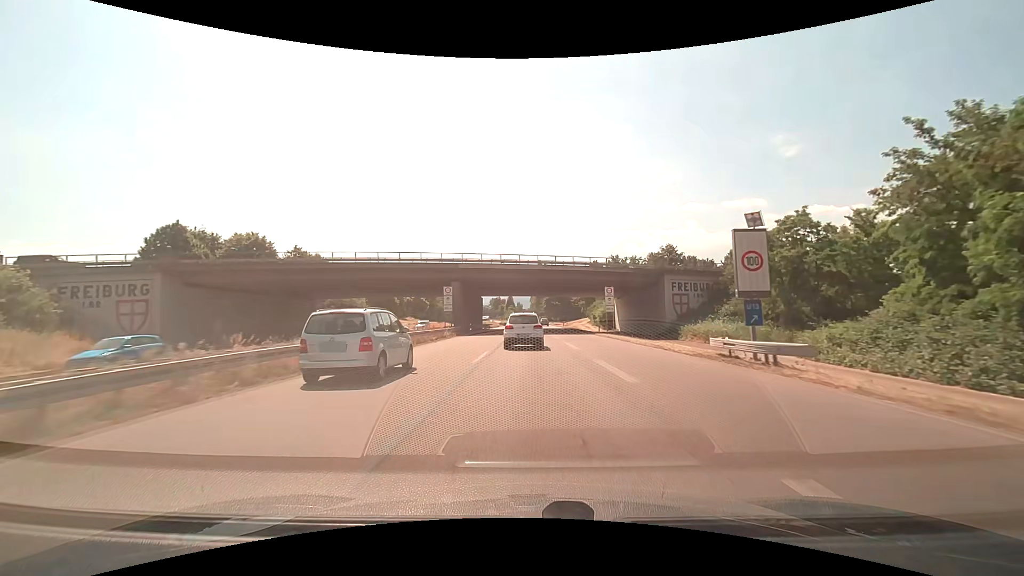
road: trunk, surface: asphalt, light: Day
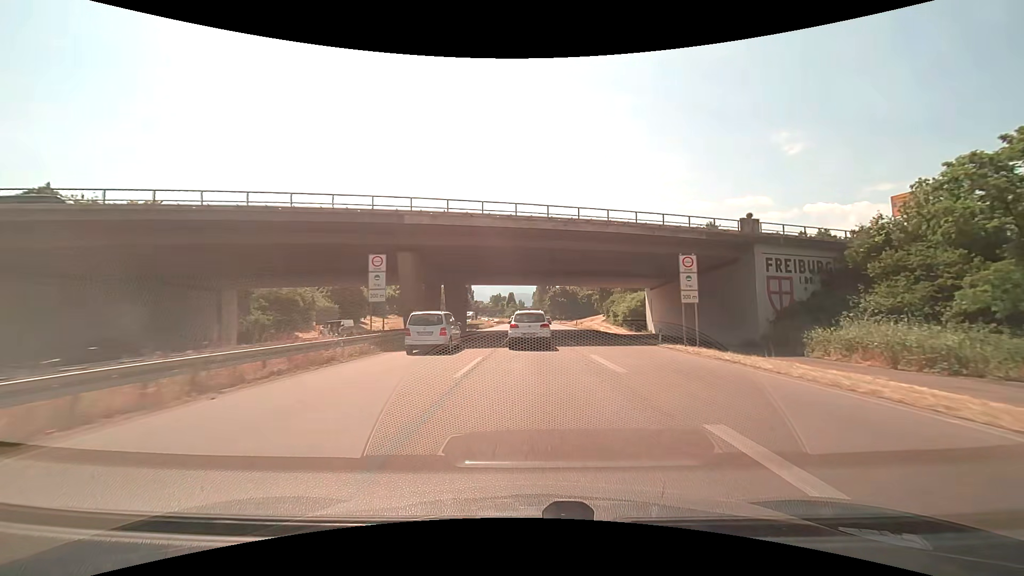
(0.0, +22.3) m; 0°
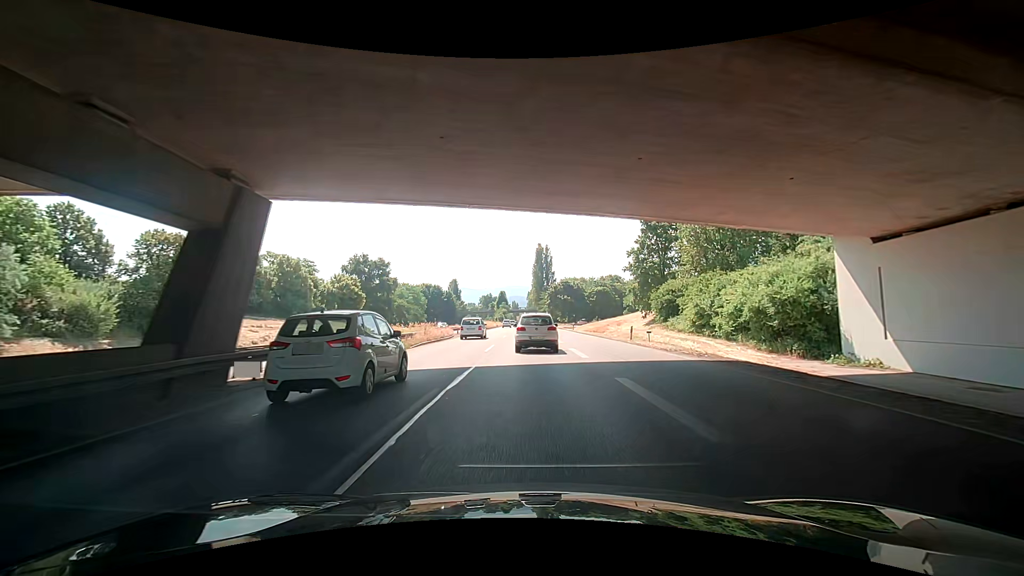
(+0.6, +43.0) m; +2°
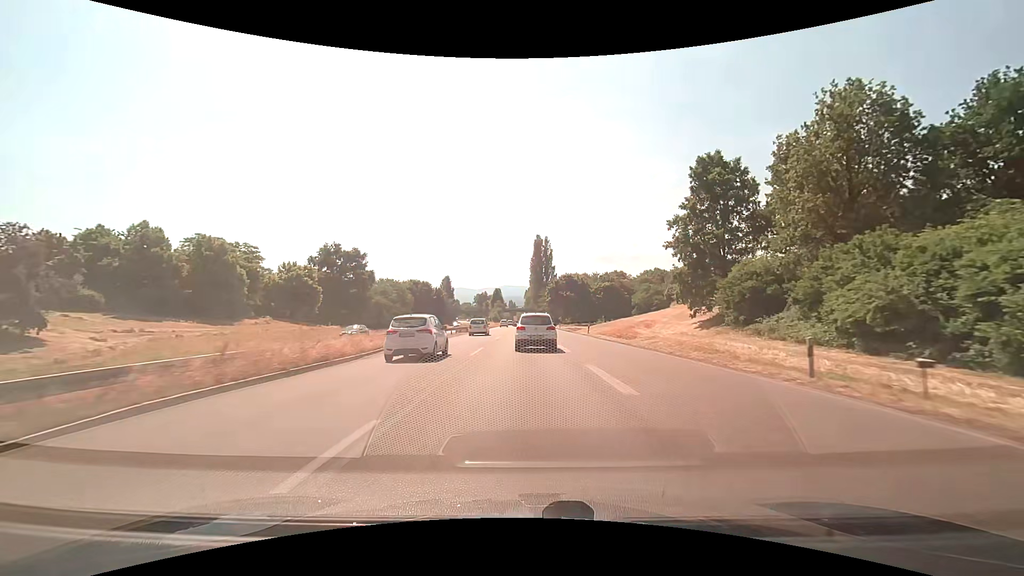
(-0.5, +21.2) m; -1°
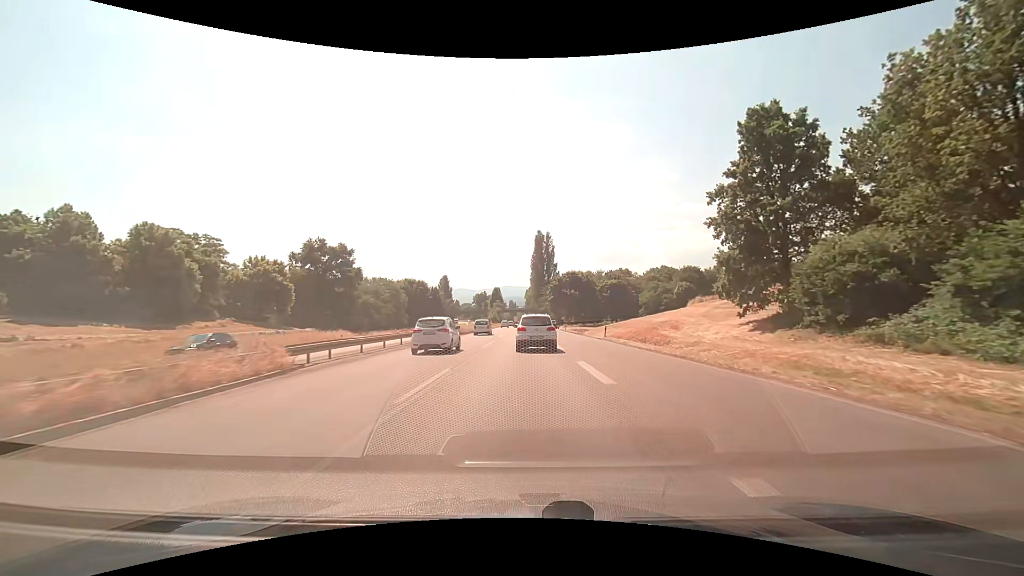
(+0.1, +10.6) m; +1°
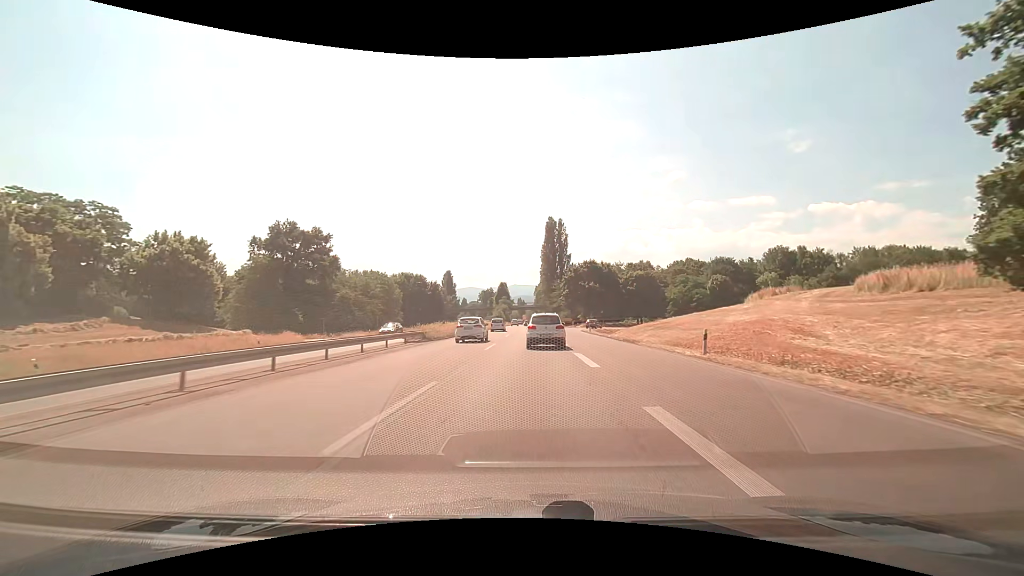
(-0.3, +21.3) m; -1°
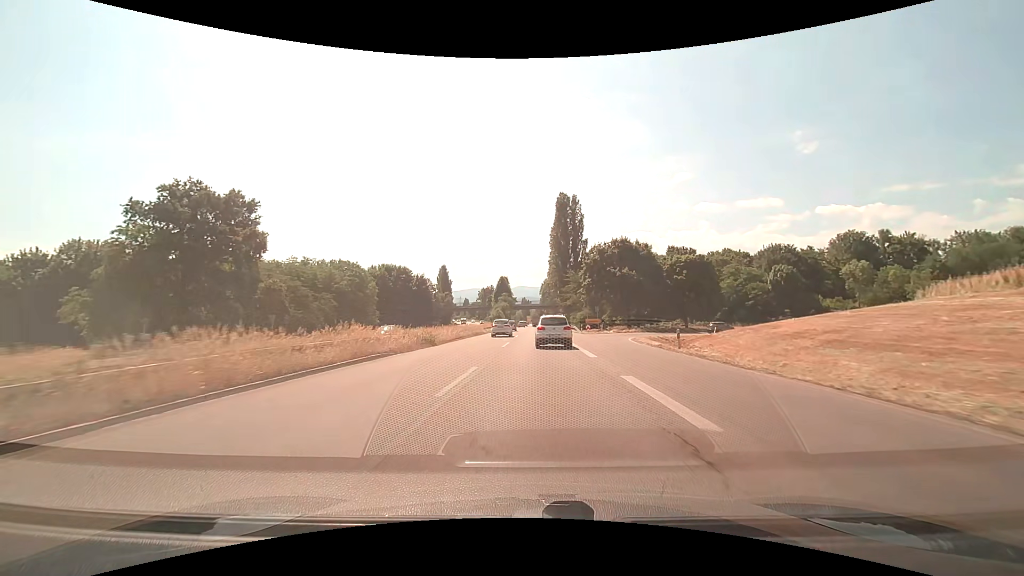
(-0.3, +32.3) m; -1°
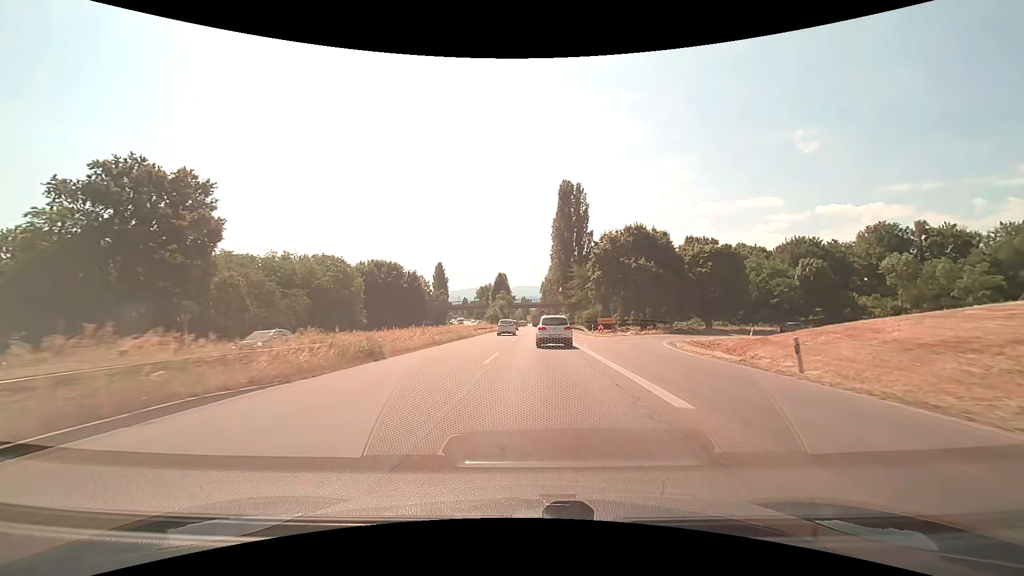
(0.0, +11.0) m; 0°
(0, +10) (0, +20) (0, +30) (0, +40) (+1, +50) (+1, +60) (+1, +70) (+1, +80) (+1, +90) (+1, +100) m
